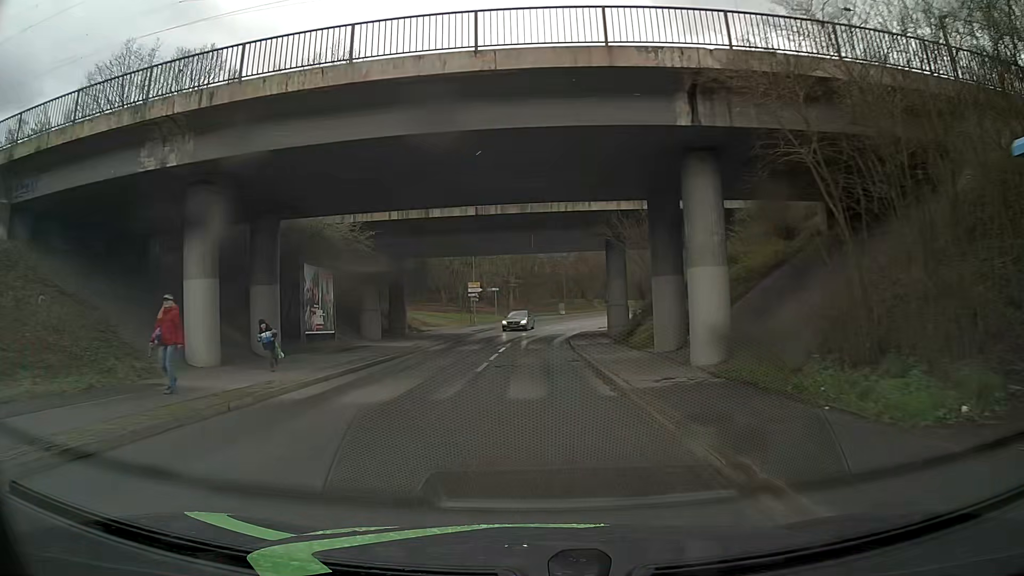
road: unclassified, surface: asphalt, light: Day
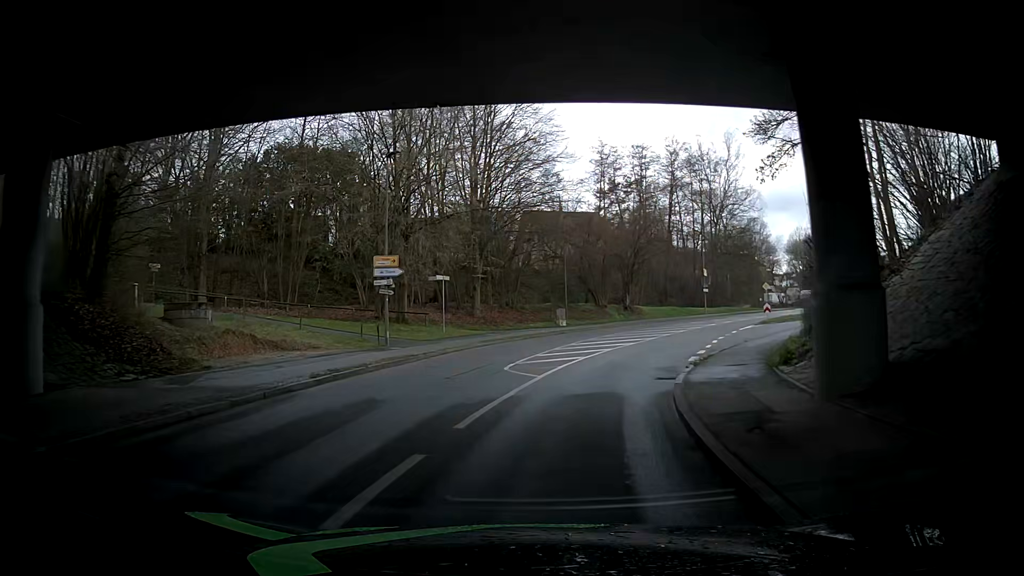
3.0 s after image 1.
(+0.6, +31.4) m; +4°
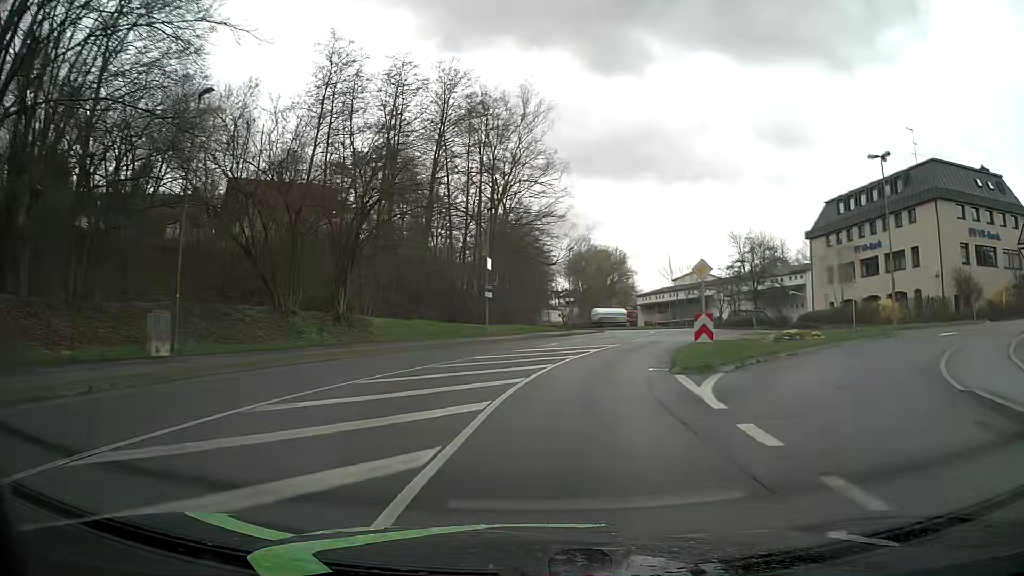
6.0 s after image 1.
(+4.0, +31.0) m; +19°
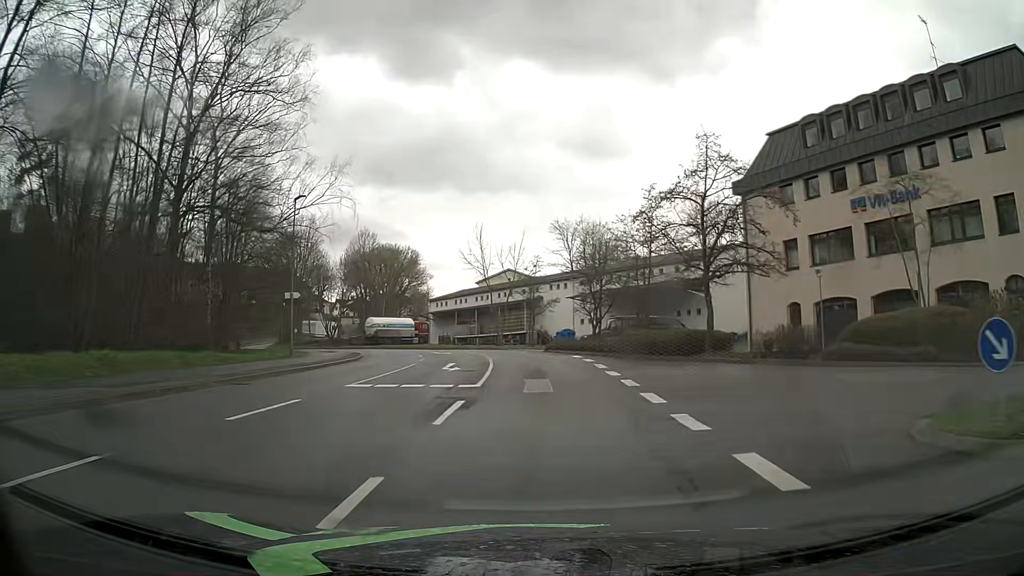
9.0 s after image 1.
(+5.1, +32.2) m; +17°
